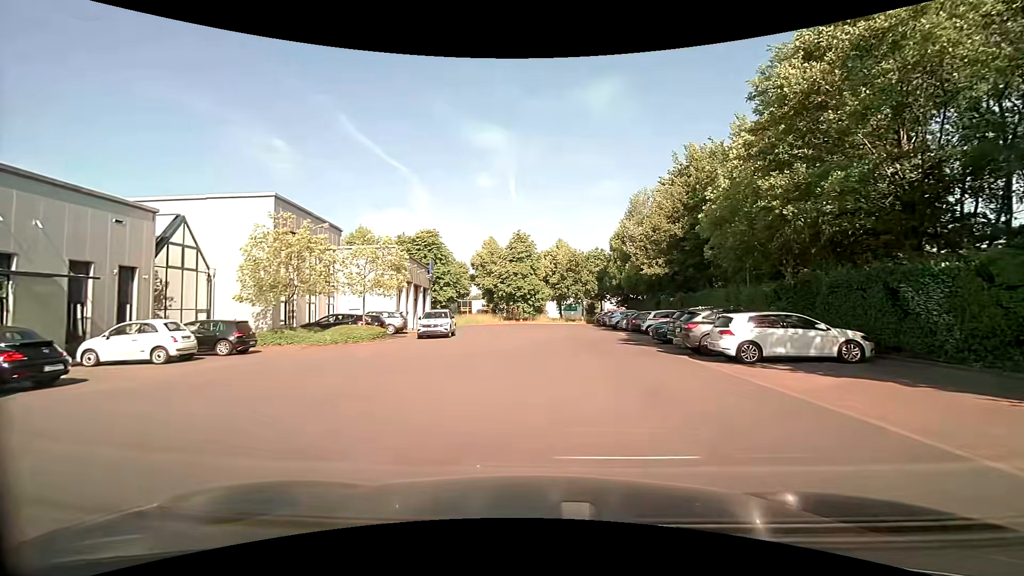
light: Day
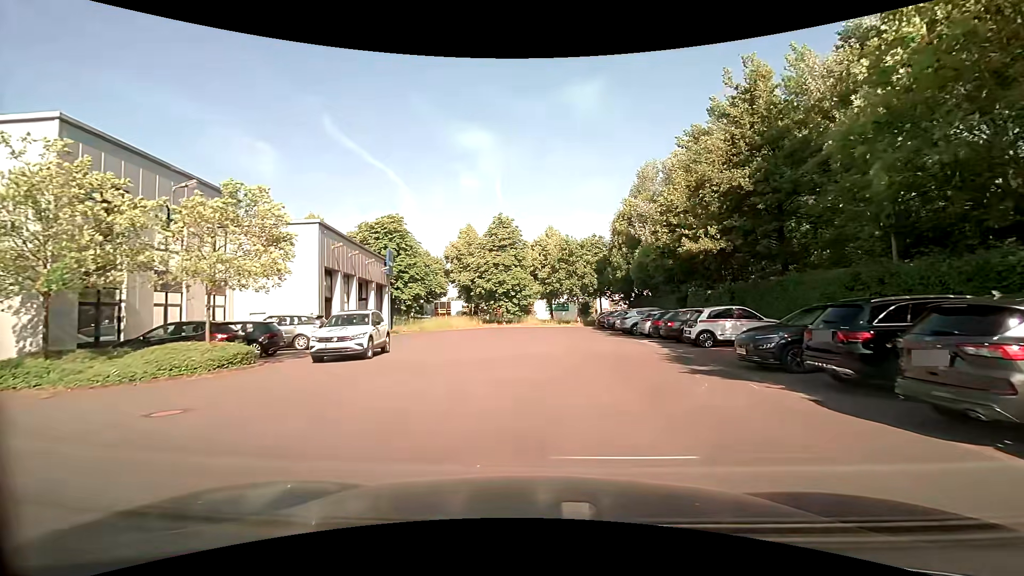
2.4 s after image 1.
(+0.2, +11.8) m; +1°
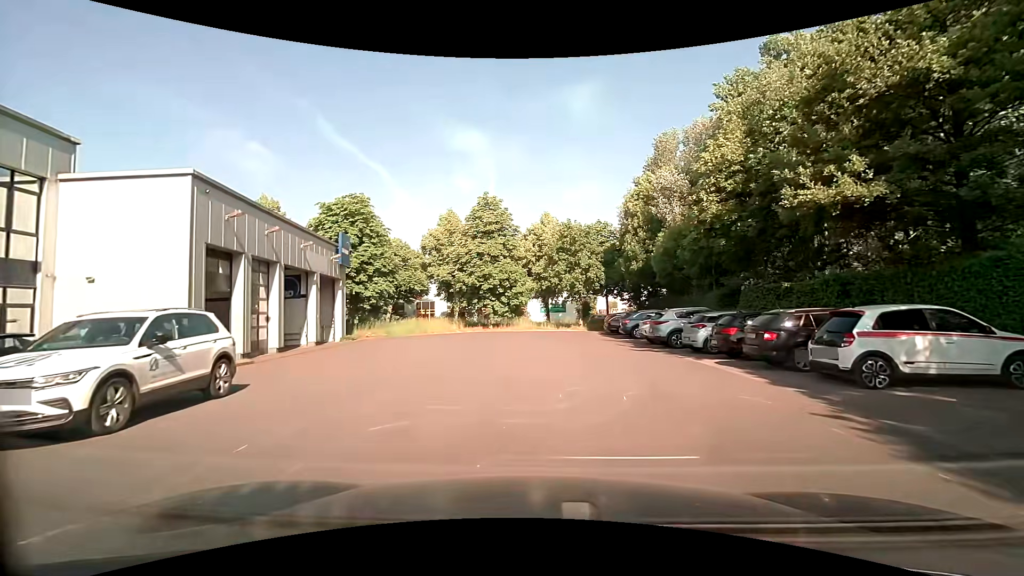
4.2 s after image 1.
(+0.1, +9.8) m; +1°
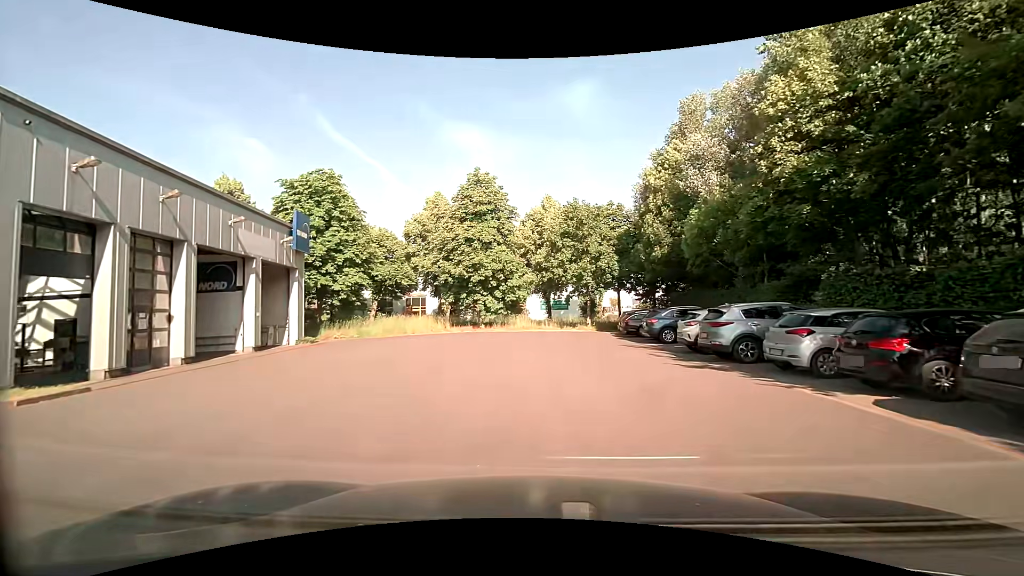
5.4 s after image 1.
(0.0, +6.8) m; 0°
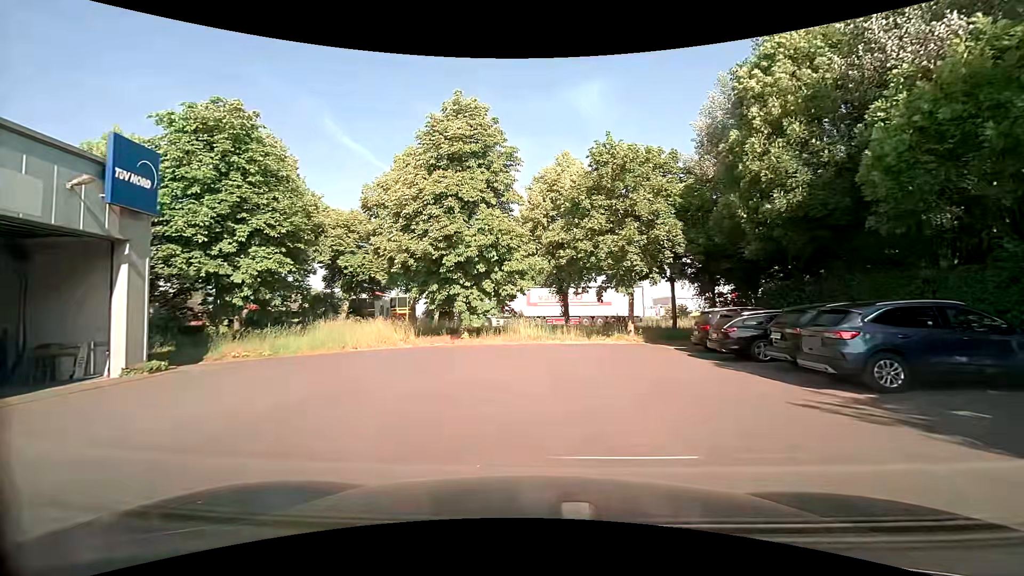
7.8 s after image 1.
(-0.1, +13.4) m; -1°
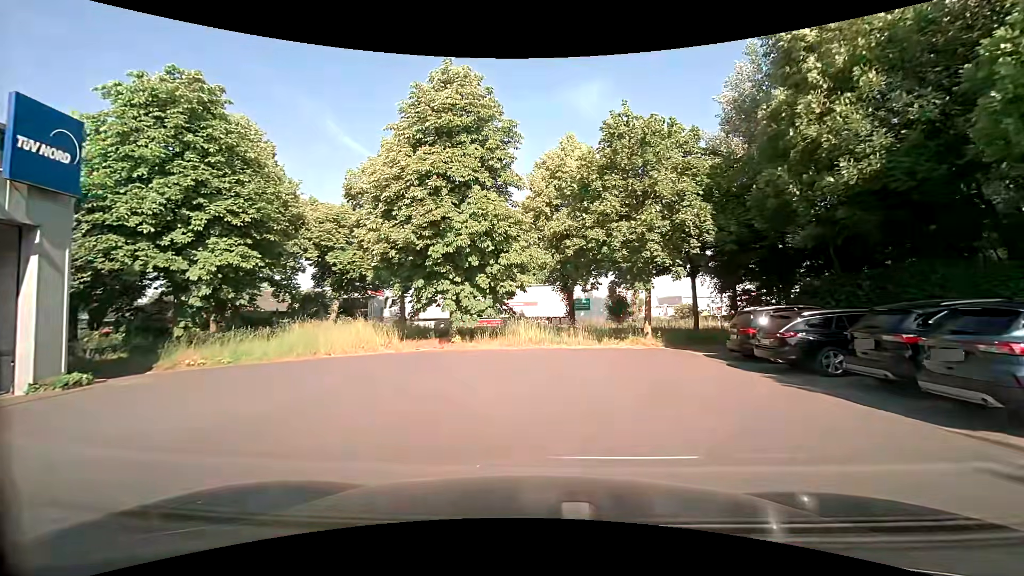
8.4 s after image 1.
(0.0, +3.2) m; 0°
(0, +10) (-5, +18) (-15, +19) (-25, +18) (-35, +17) (-45, +16) (-55, +13) (-64, +10) (-74, +7) (-83, +5) m
